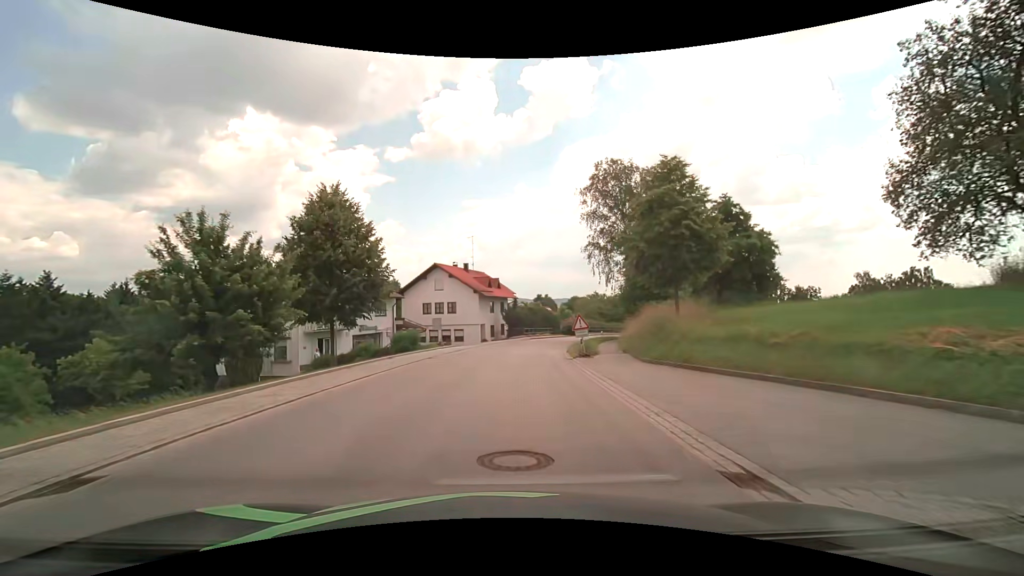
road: secondary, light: Day
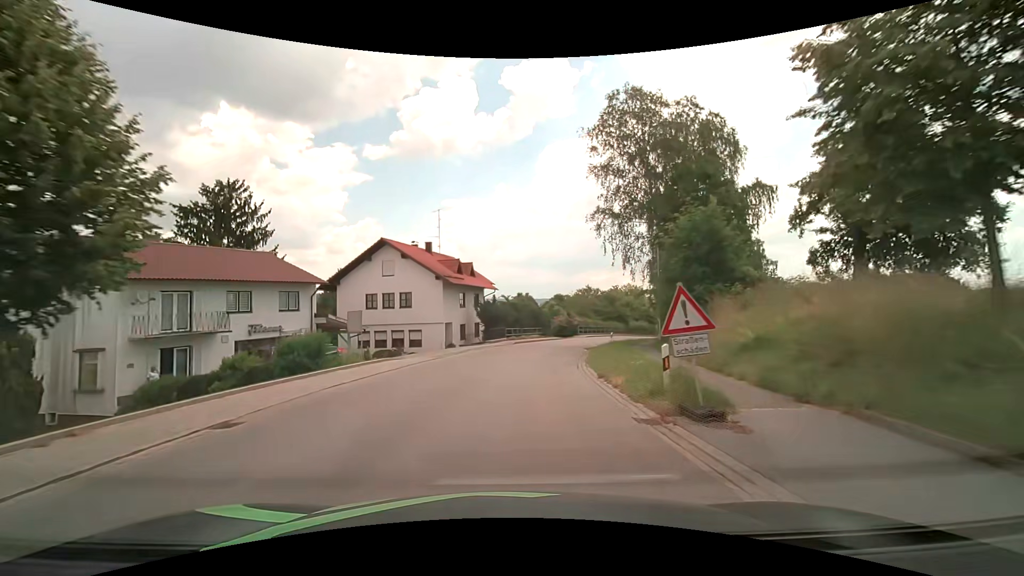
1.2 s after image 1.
(+0.2, +15.5) m; +2°
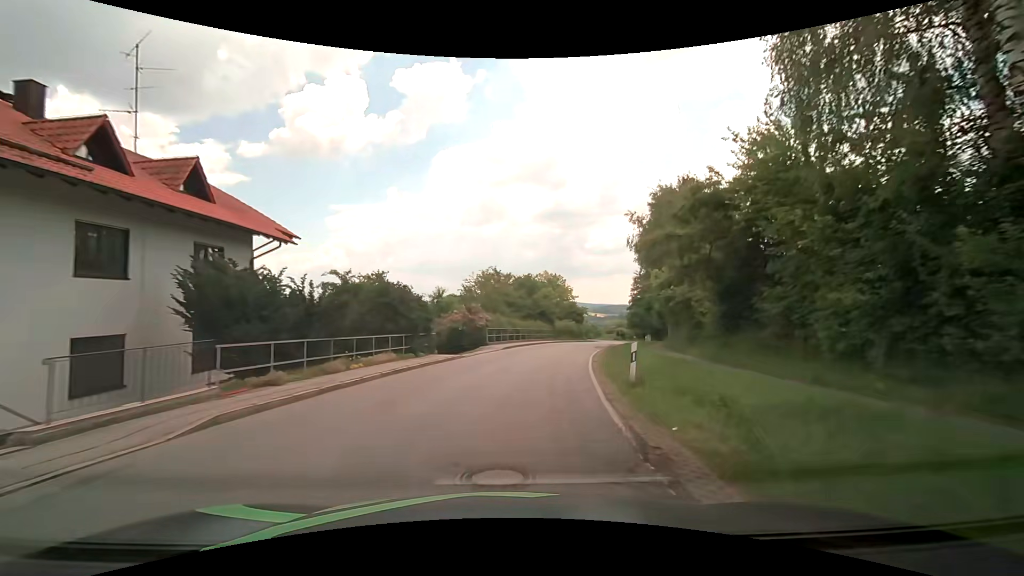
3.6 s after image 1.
(+2.9, +30.6) m; +12°
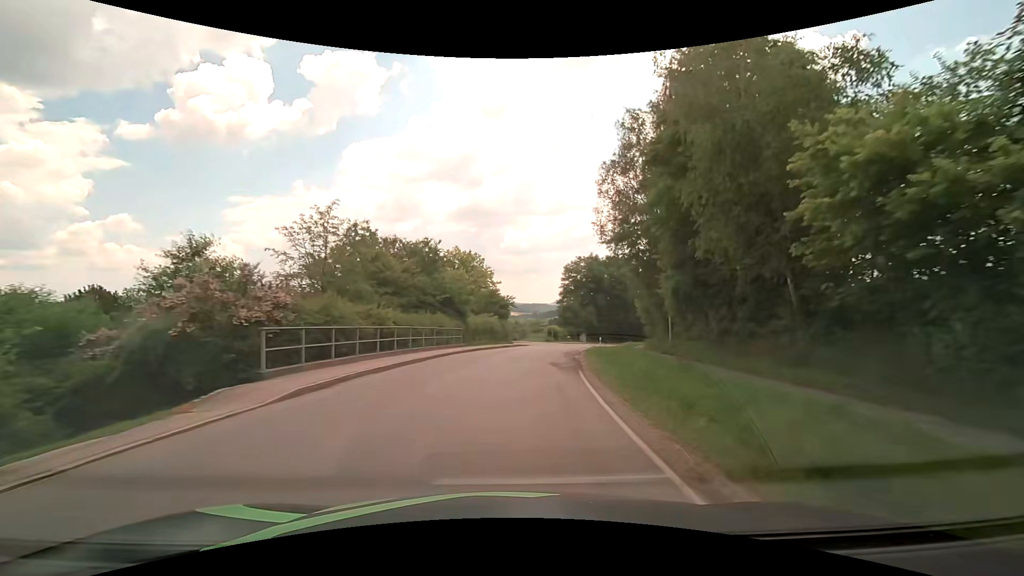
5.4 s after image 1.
(+2.1, +22.7) m; +10°
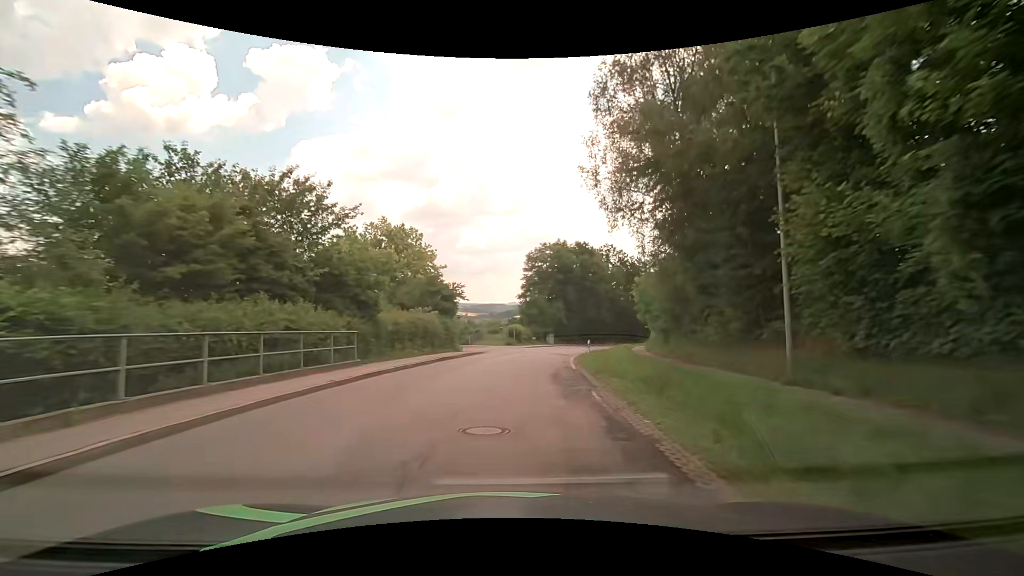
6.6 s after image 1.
(+0.7, +15.2) m; +5°
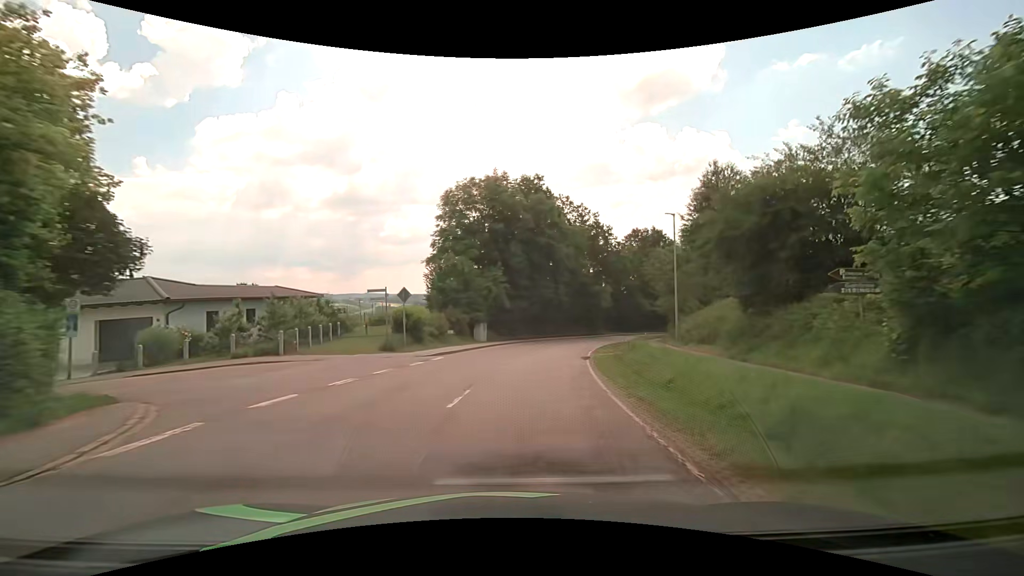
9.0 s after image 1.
(+2.1, +30.4) m; +8°
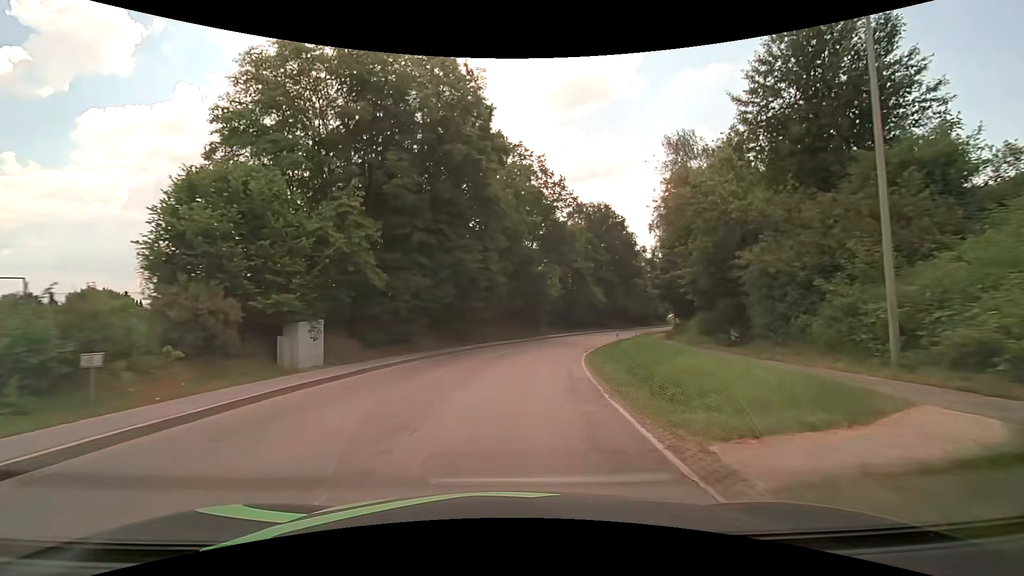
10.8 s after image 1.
(+1.9, +22.9) m; +9°
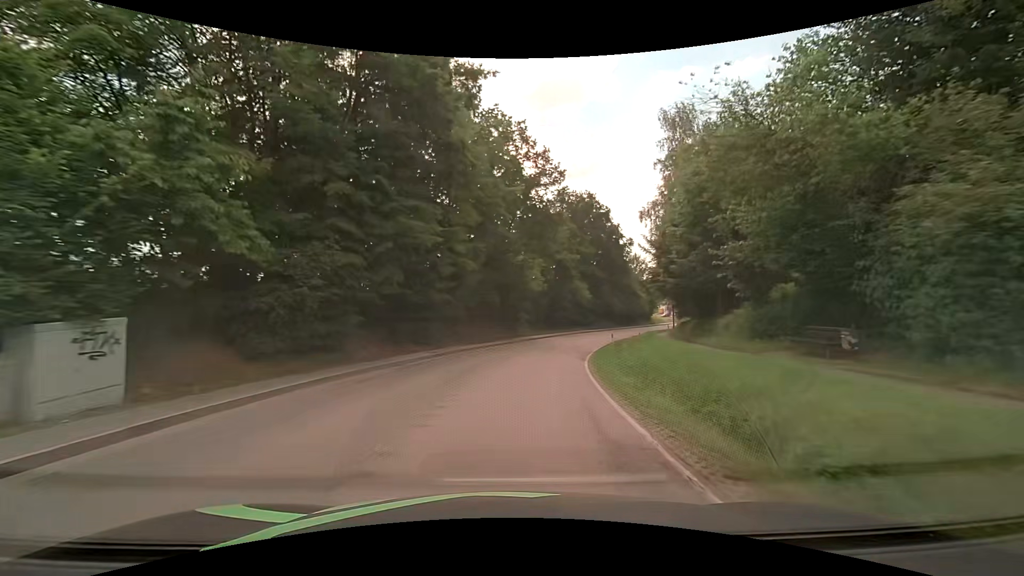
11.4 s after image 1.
(+0.2, +7.6) m; +3°
